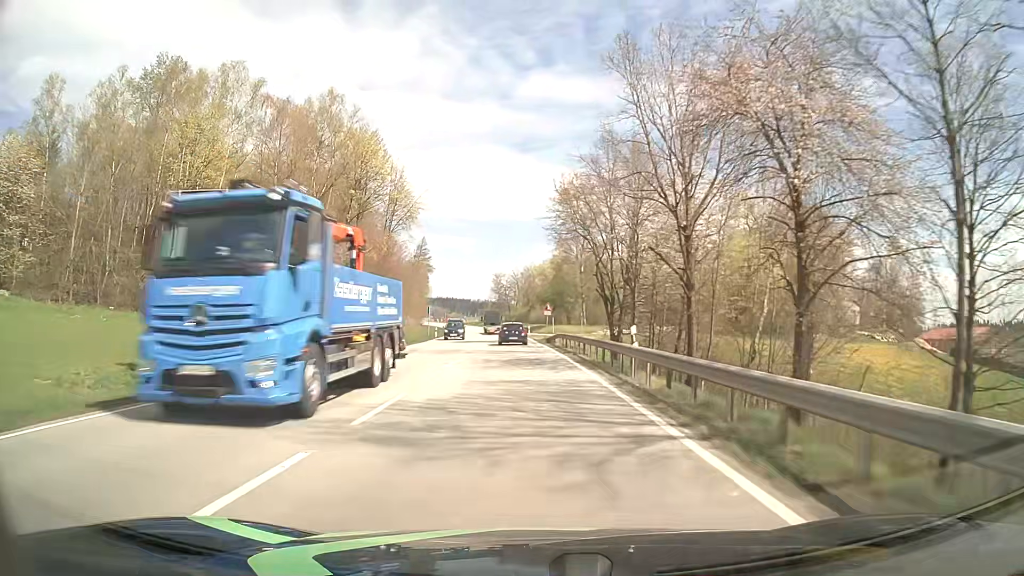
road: primary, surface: asphalt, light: Day
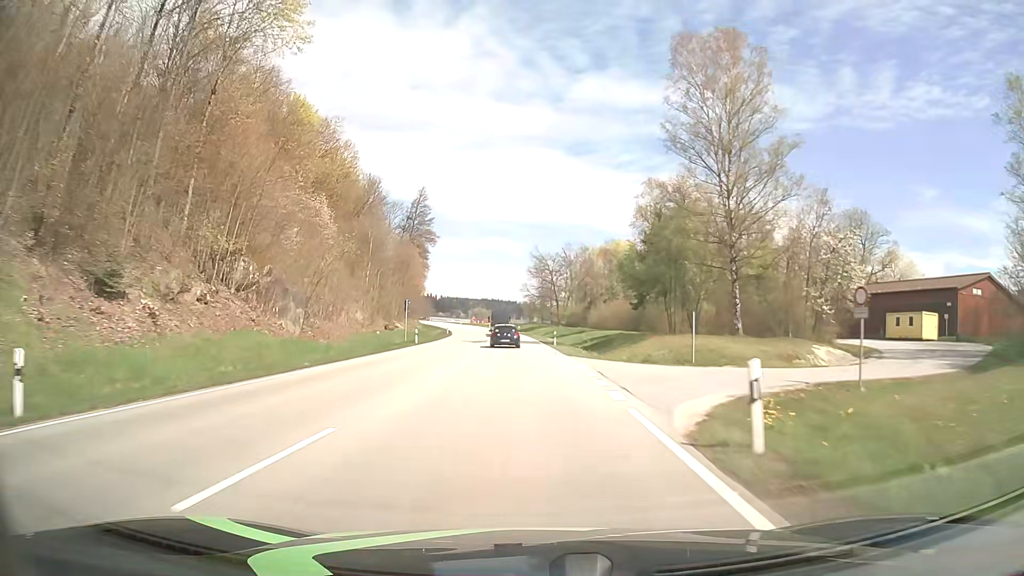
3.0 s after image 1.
(-2.4, +64.2) m; -4°
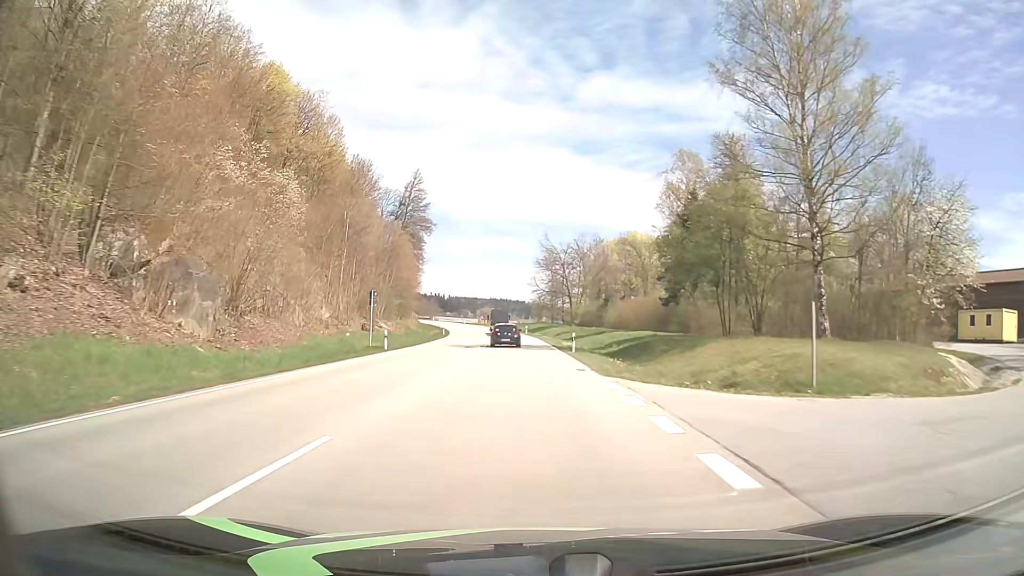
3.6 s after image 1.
(-0.1, +12.7) m; -1°
